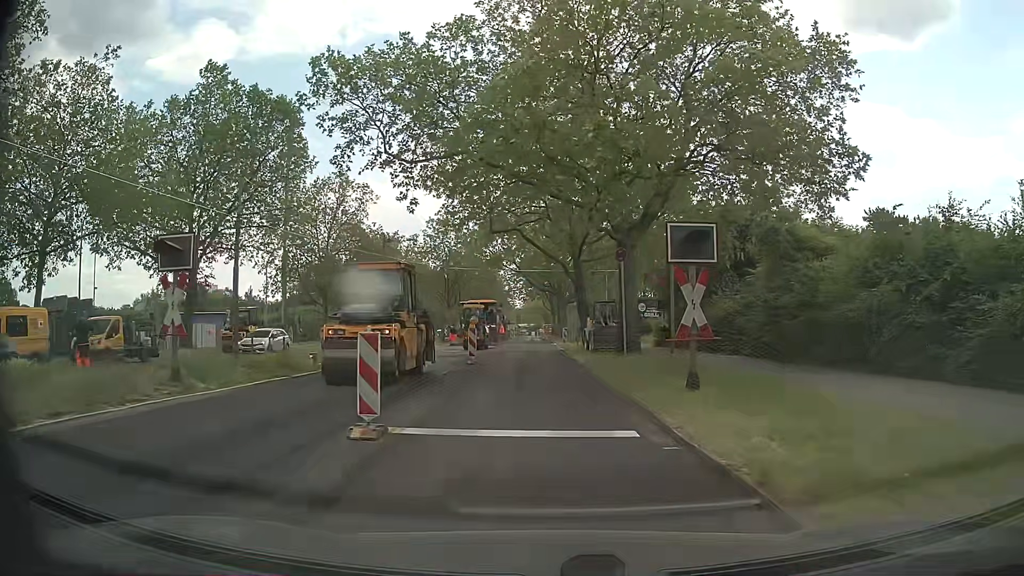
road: secondary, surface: asphalt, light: Day
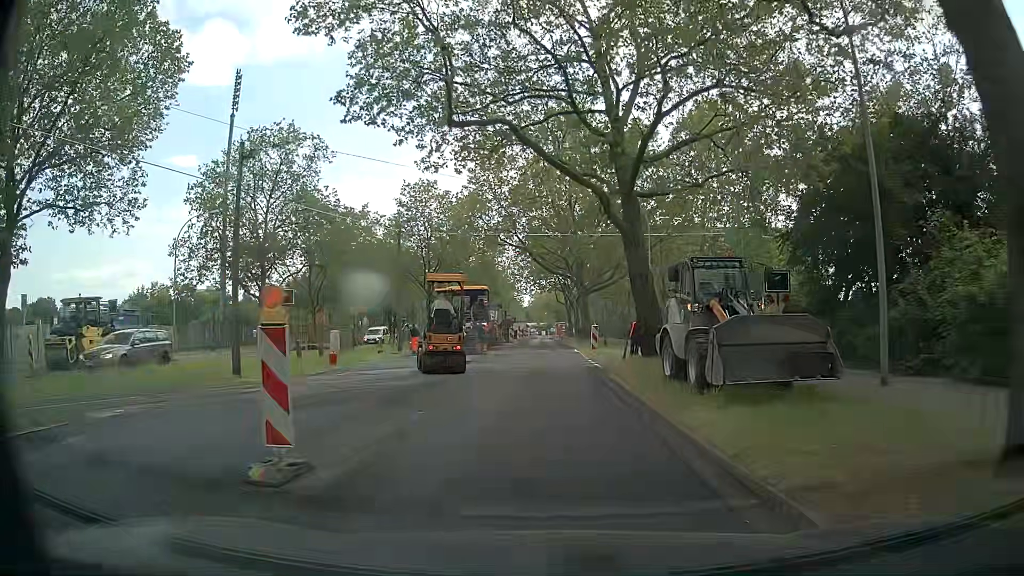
(-0.5, +19.5) m; -1°
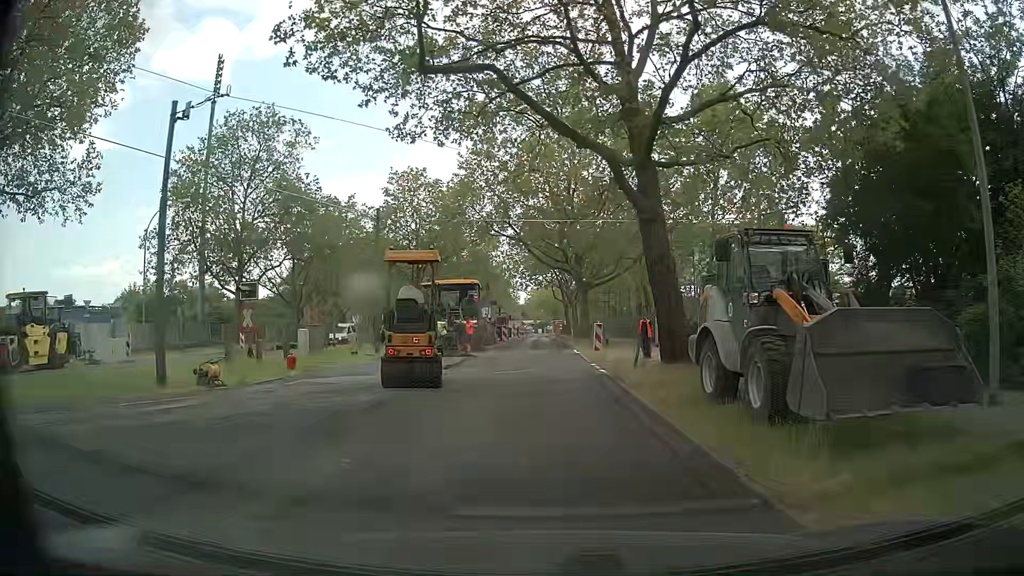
(0.0, +3.6) m; 0°
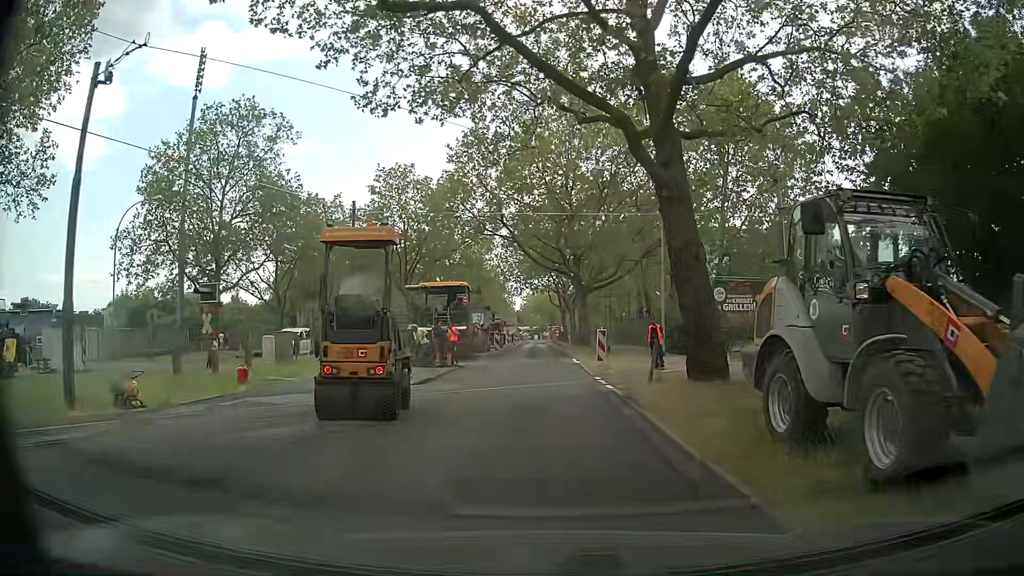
(0.0, +3.2) m; 0°
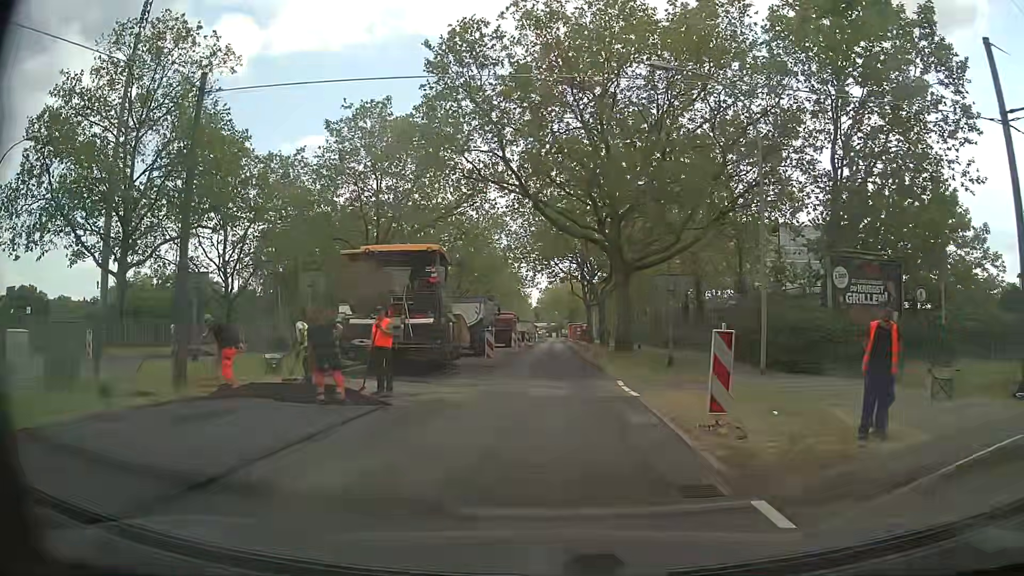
(-0.1, +14.1) m; -2°
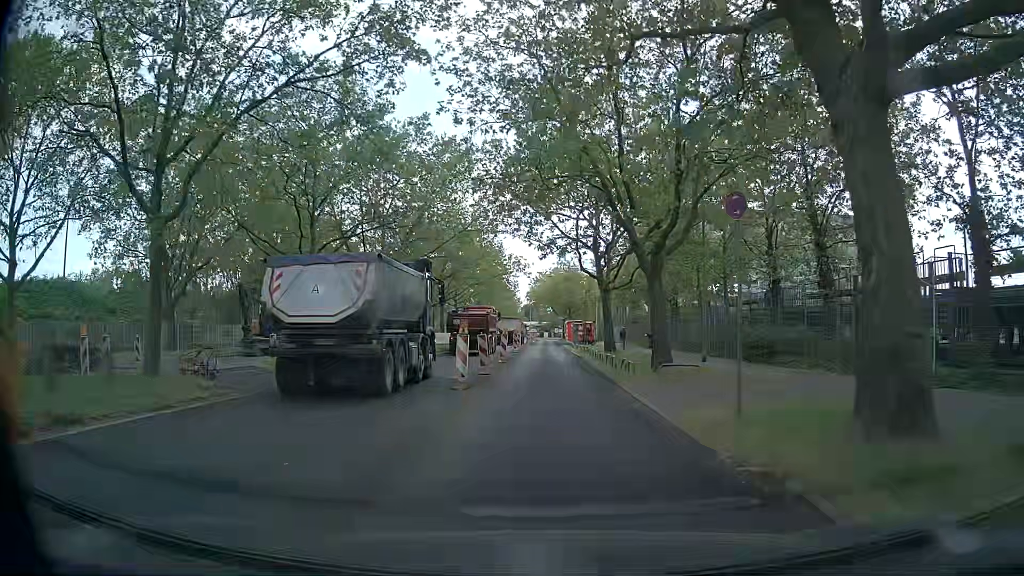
(+0.1, +22.4) m; +1°
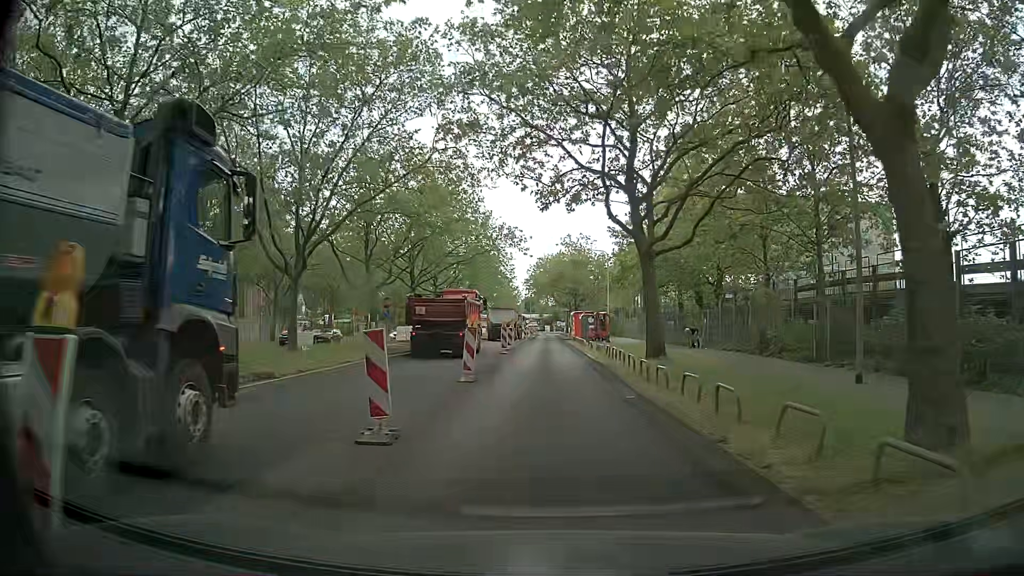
(0.0, +14.3) m; +1°
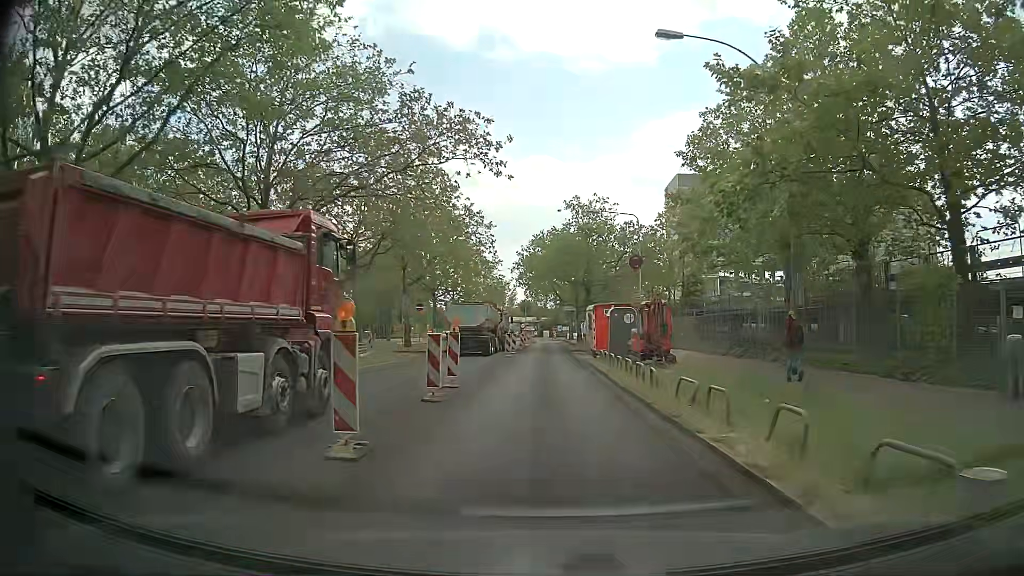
(-0.5, +26.5) m; -1°
(0, +10) (0, +20) (0, +30) (0, +40) (0, +50) (-1, +60) (-1, +70) (-1, +80) (-1, +90) (0, +100) m
